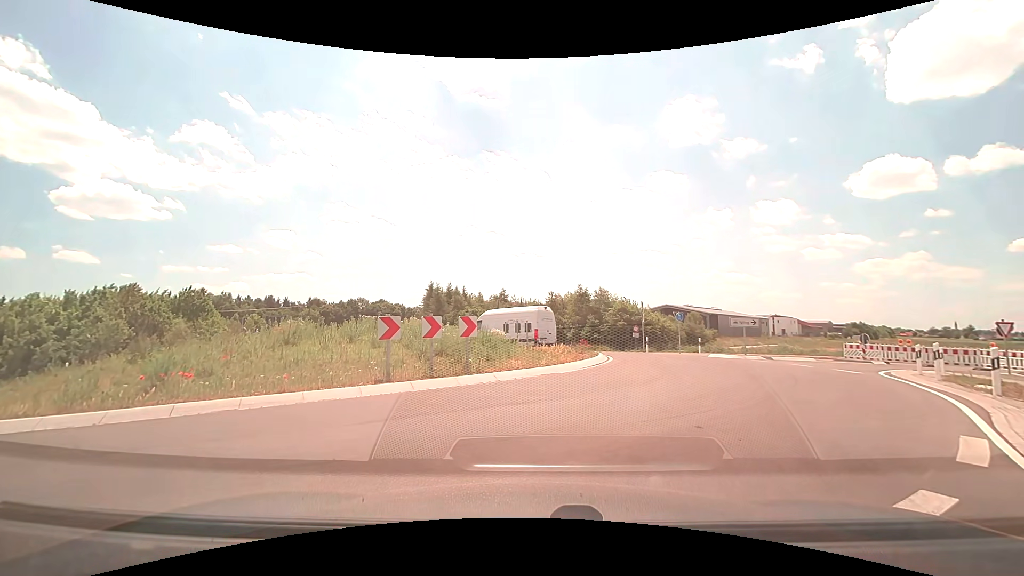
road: tertiary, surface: asphalt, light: Day
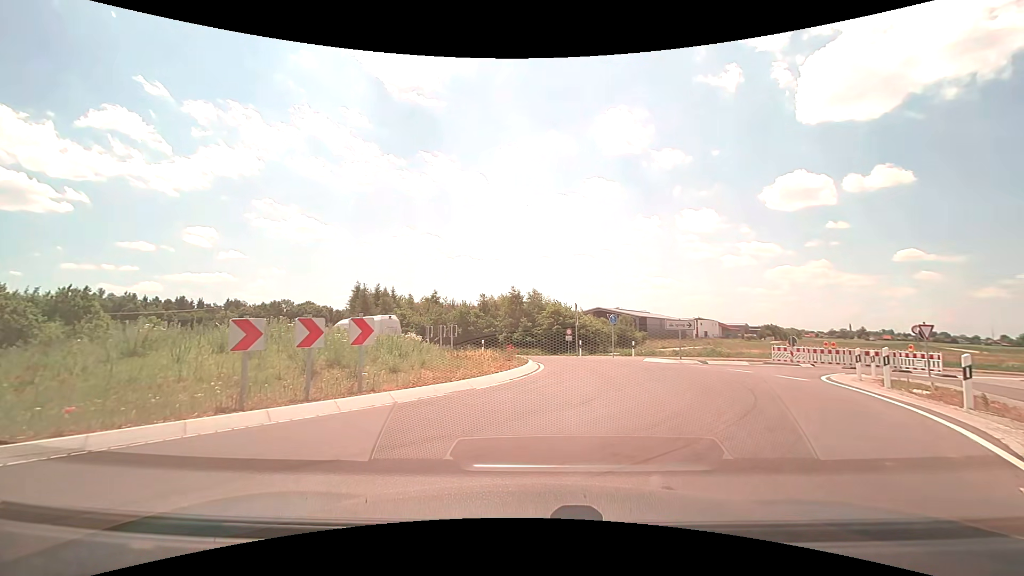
(+0.2, +2.6) m; +6°
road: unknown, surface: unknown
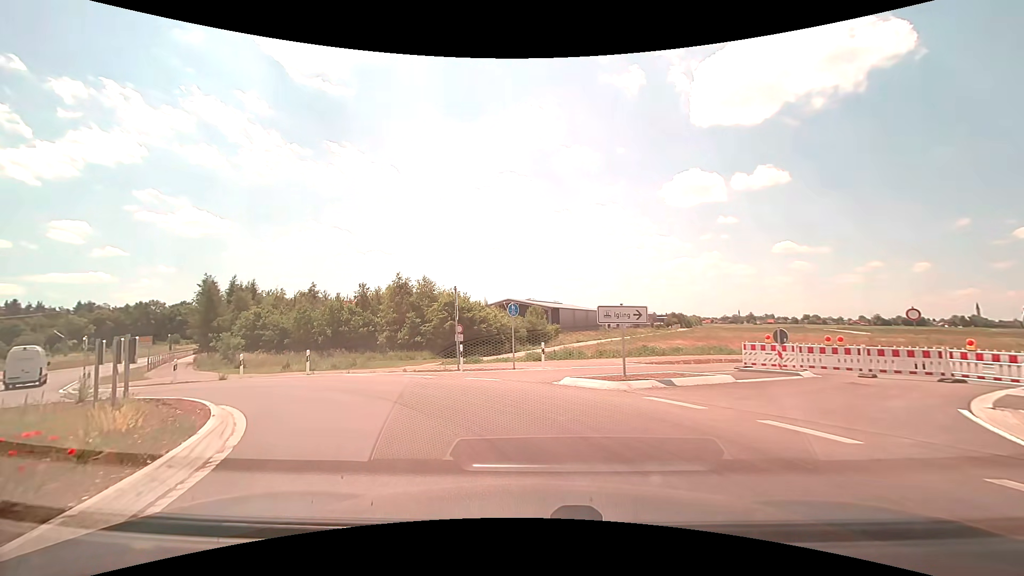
(+2.4, +12.4) m; +12°
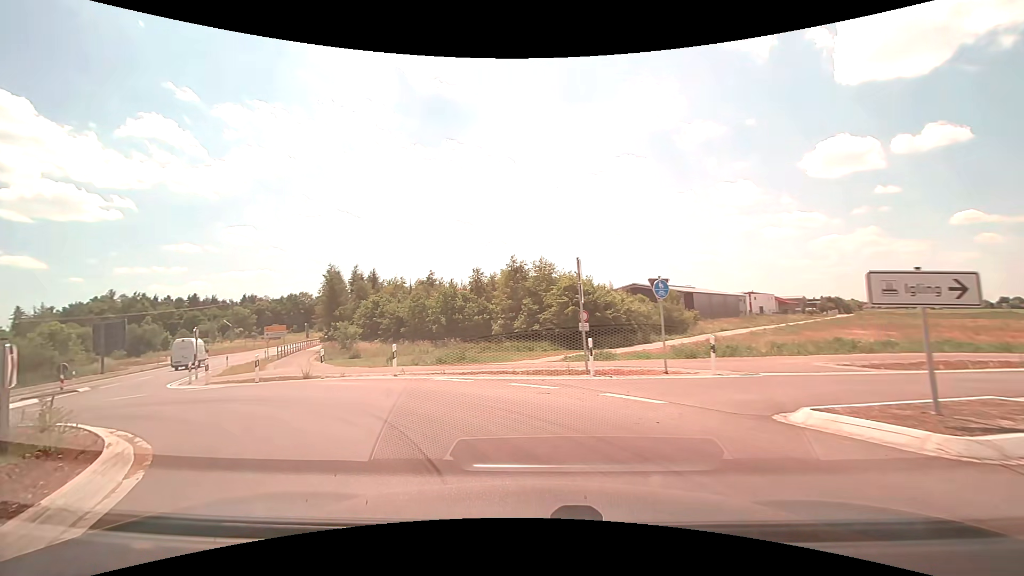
(-0.6, +6.0) m; -14°
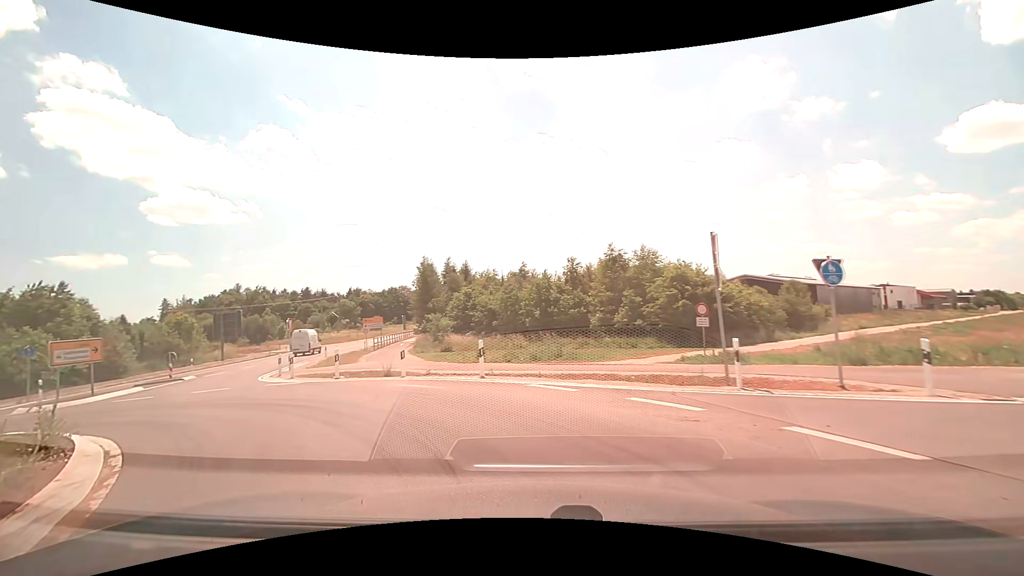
(-0.3, +3.1) m; -10°
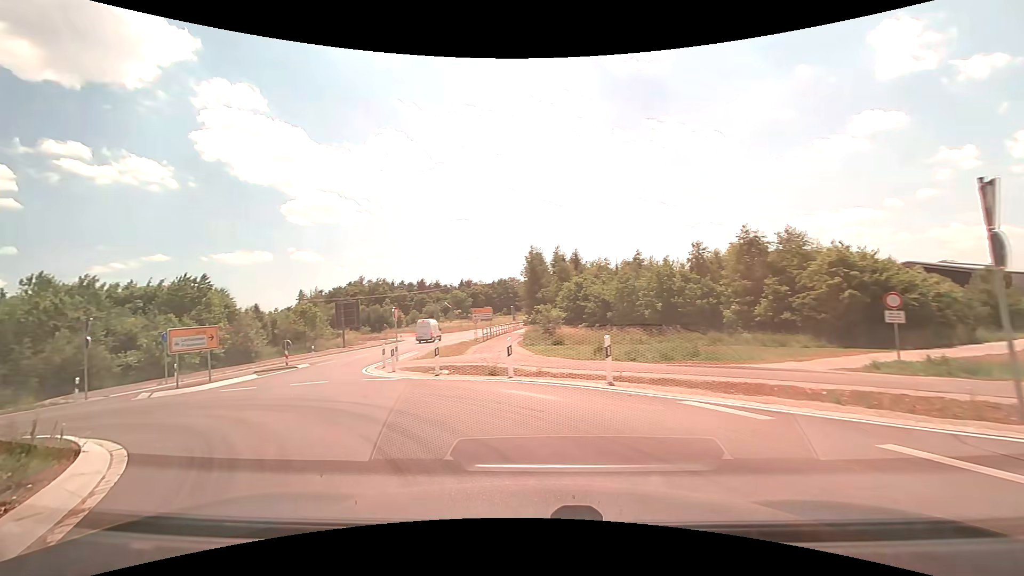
(-0.3, +3.1) m; -13°
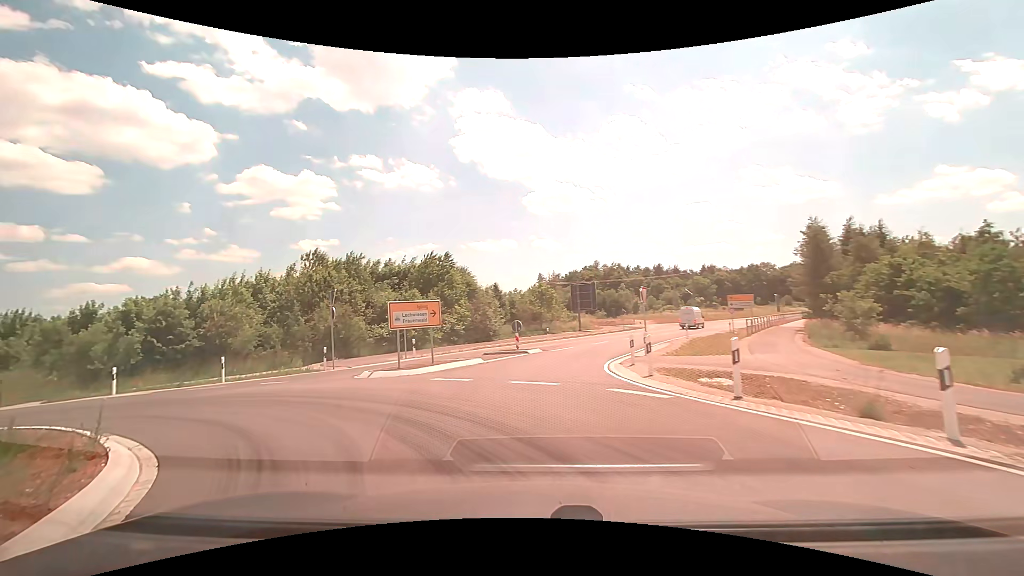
(-1.5, +6.1) m; -28°
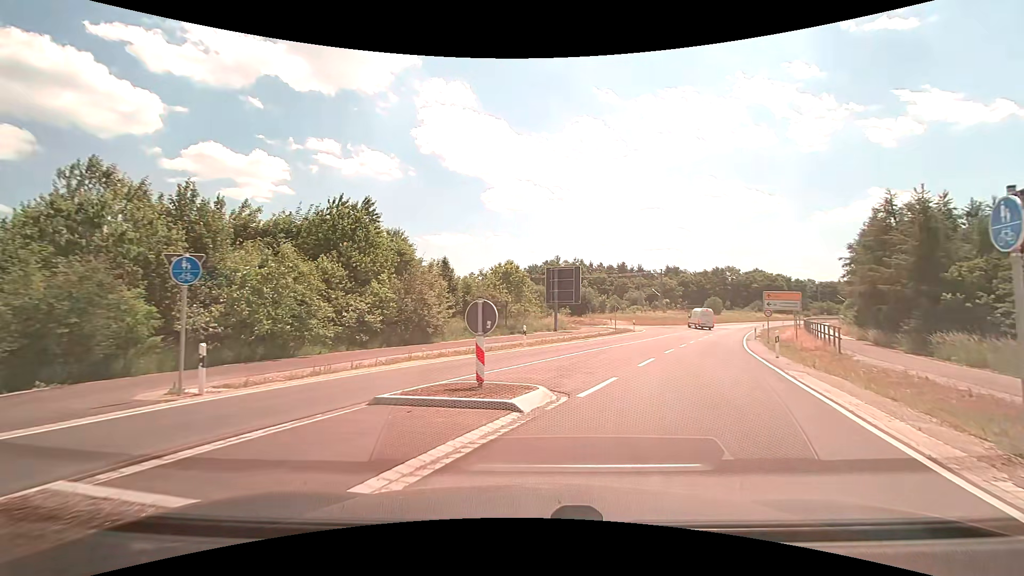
(-1.1, +17.0) m; +4°
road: tertiary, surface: asphalt
(+2, +10) (+6, +19) (+10, +28) (+13, +37) (+16, +47) (+20, +56) (+23, +66) (+24, +75) (+17, +83) (+9, +89) m
